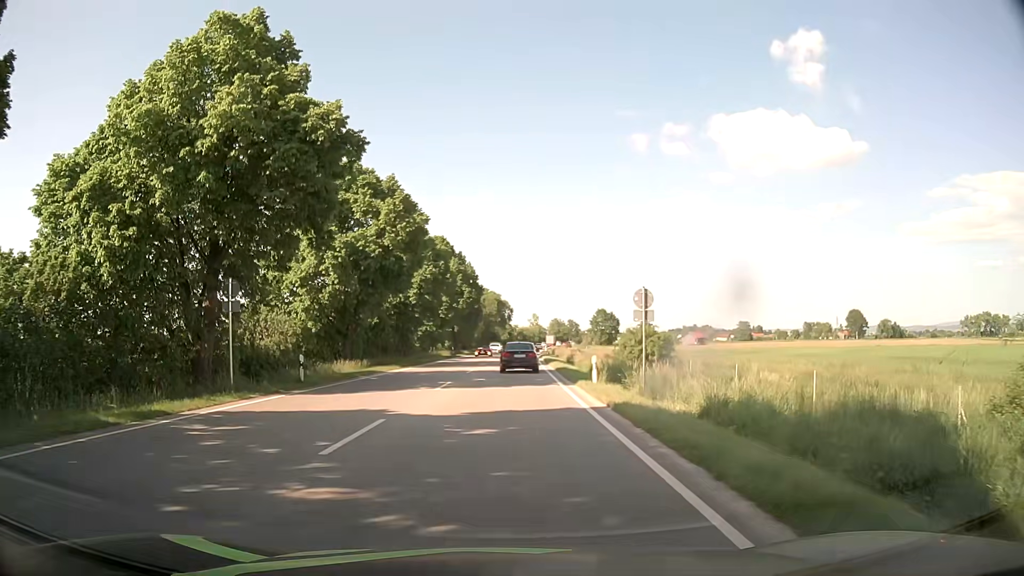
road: primary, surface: asphalt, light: Day
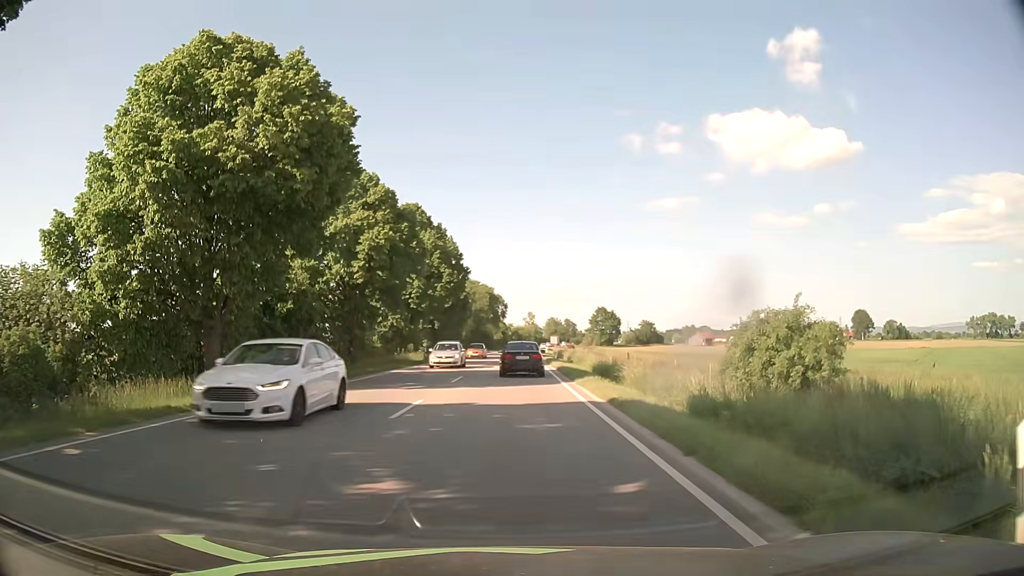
(+0.1, +19.5) m; +1°
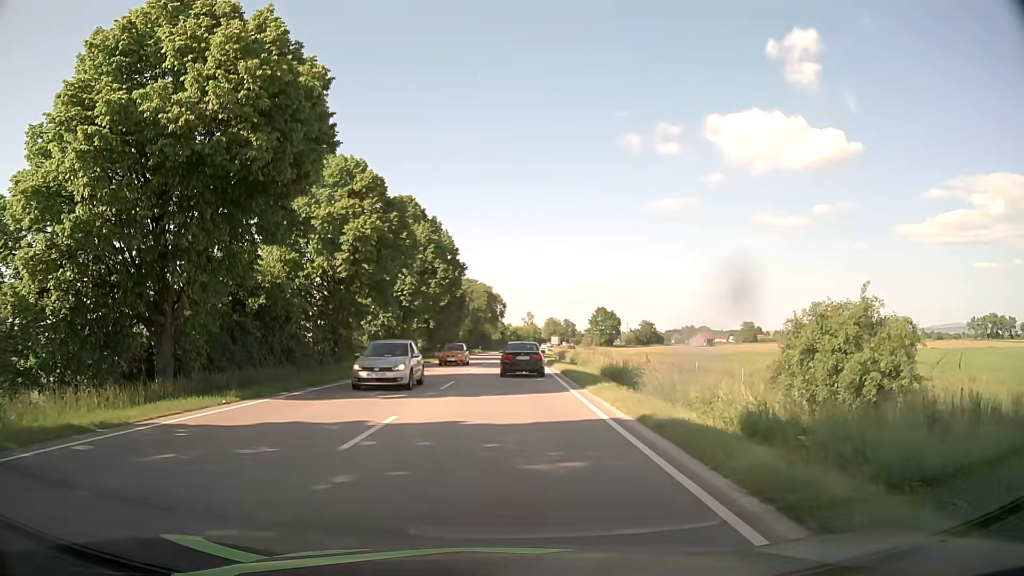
(0.0, +3.6) m; 0°
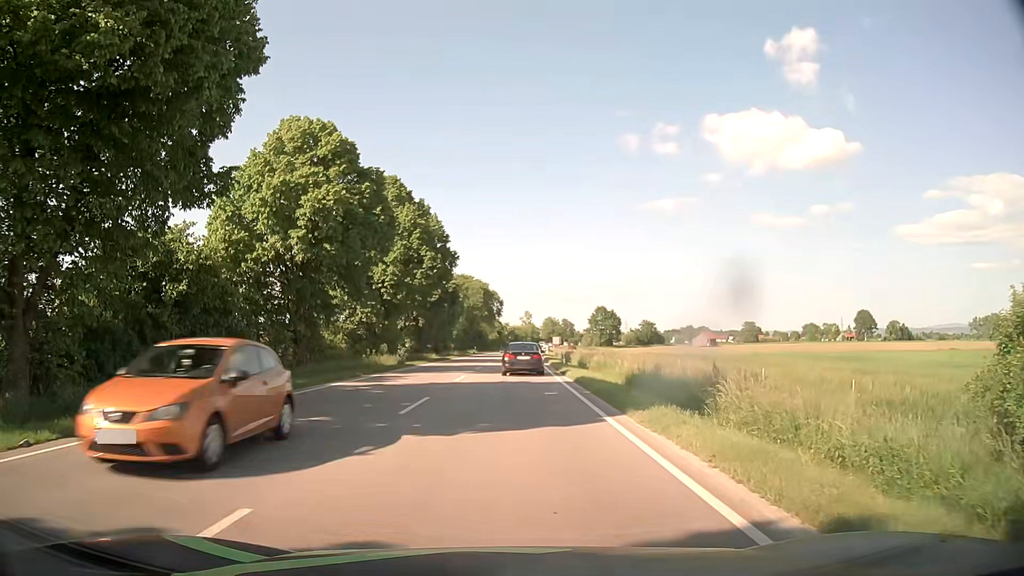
(0.0, +7.4) m; 0°
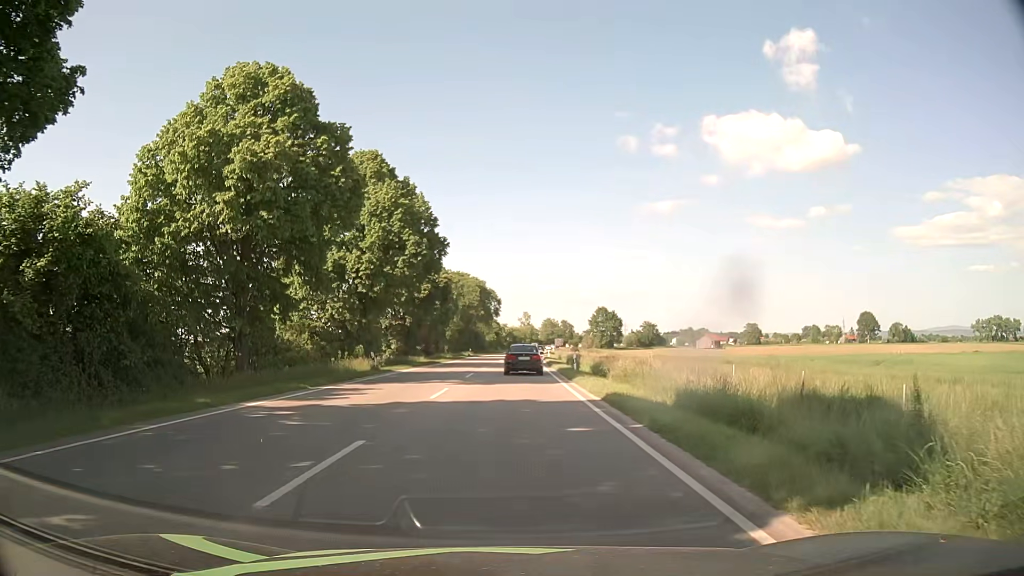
(0.0, +7.7) m; 0°
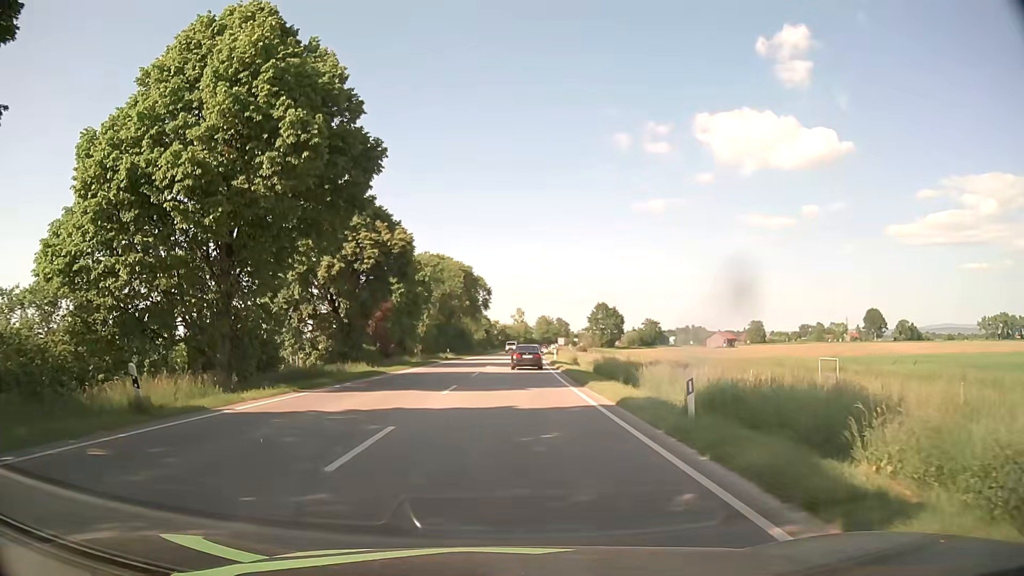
(0.0, +22.3) m; 0°
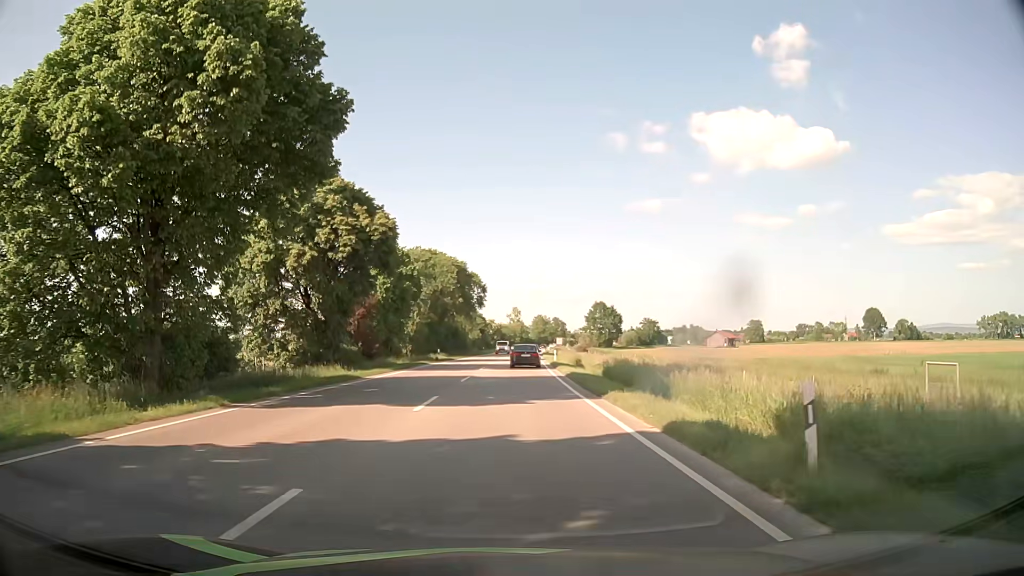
(+0.1, +5.0) m; +1°
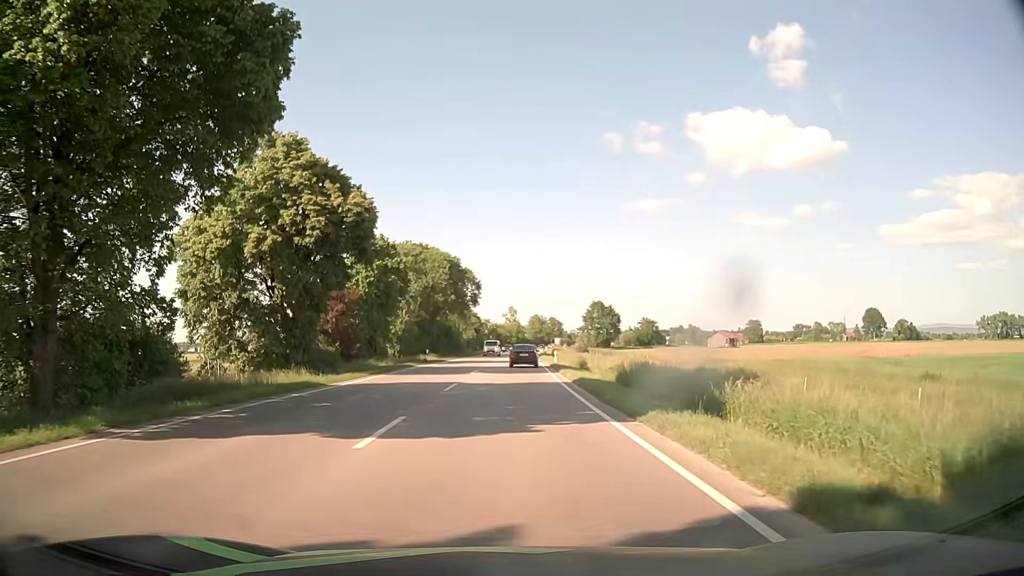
(0.0, +5.2) m; 0°
(0, +10) (0, +20) (0, +30) (+1, +40) (+1, +50) (+1, +60) (+1, +70) (+2, +80) (+2, +90) (+3, +100) m
